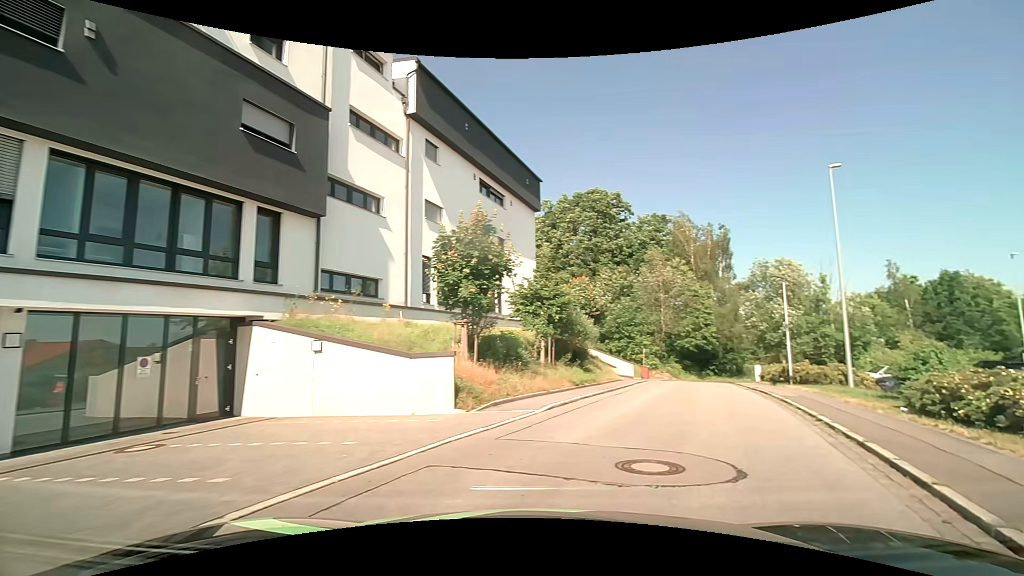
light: Day
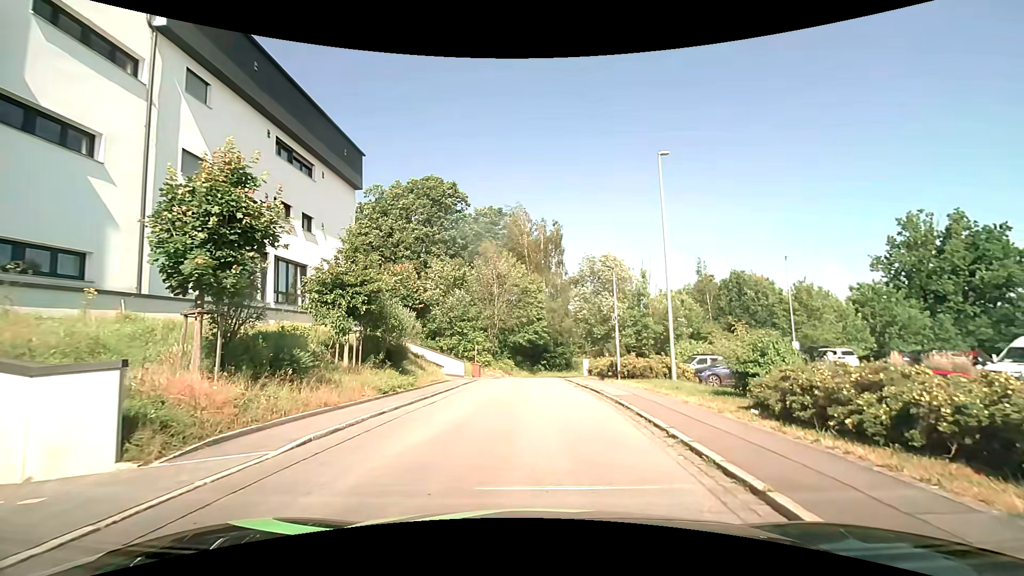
(+0.5, +4.0) m; +13°
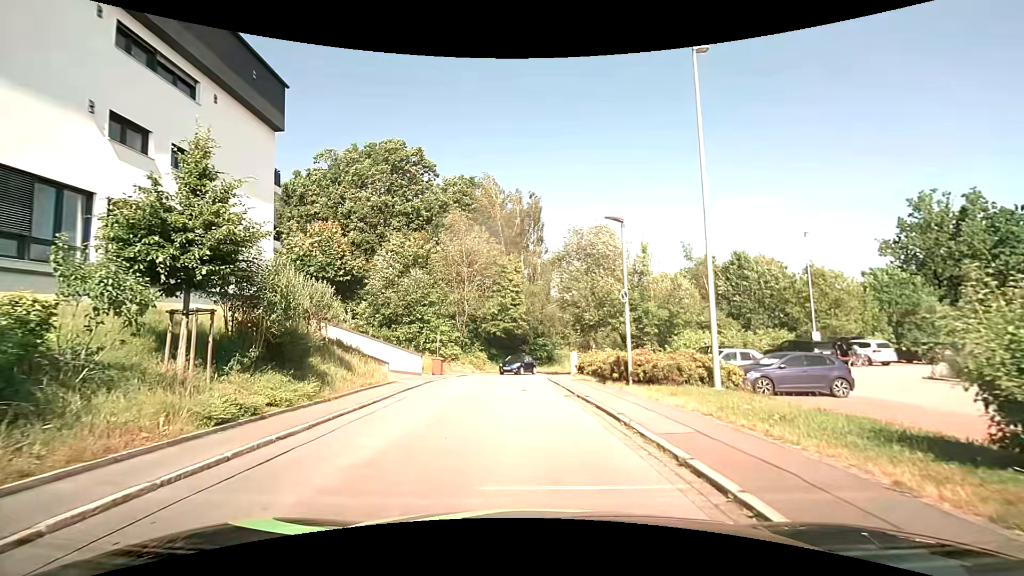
(+0.3, +7.7) m; +3°
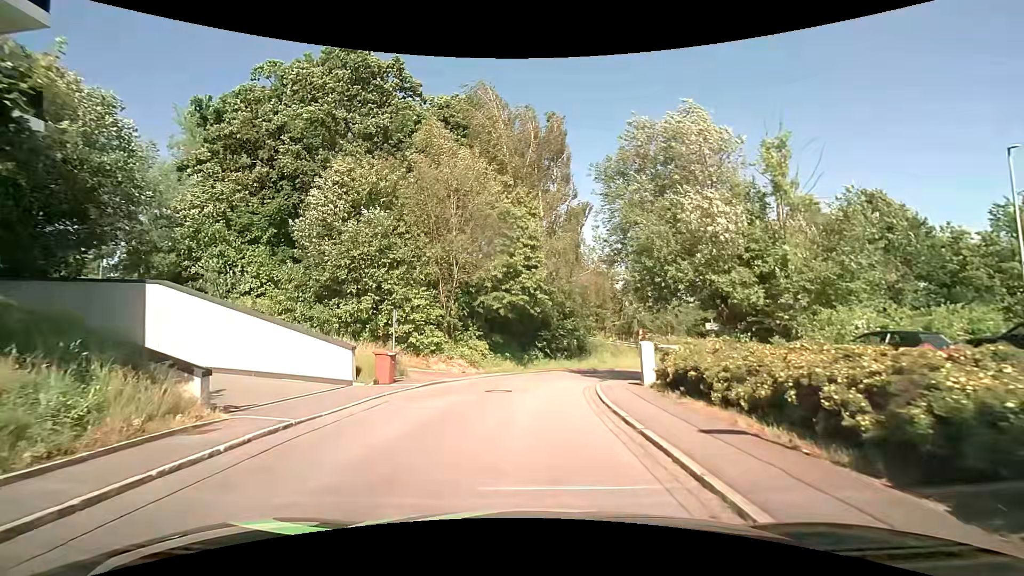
(-0.3, +14.6) m; -3°
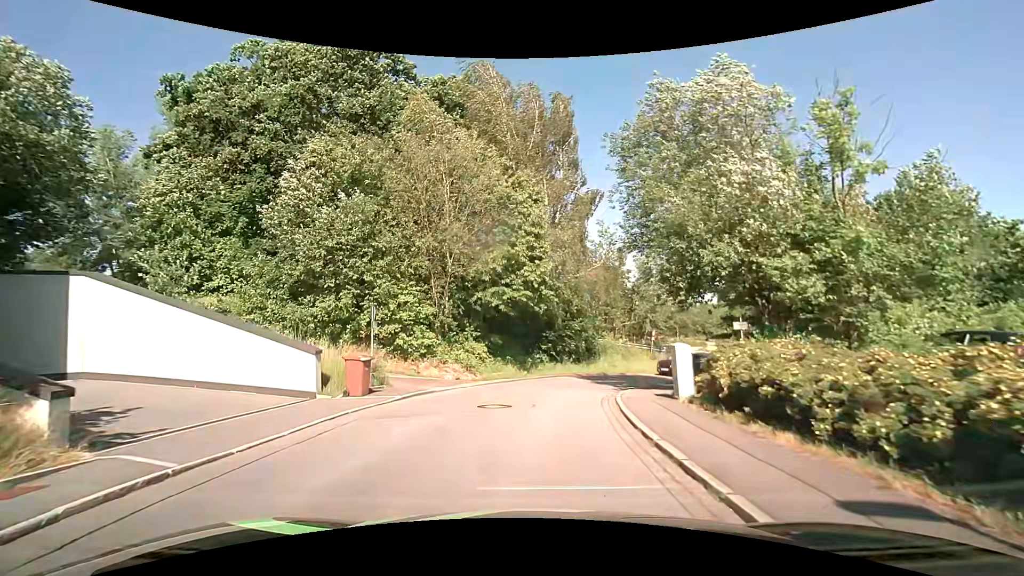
(0.0, +3.0) m; +1°
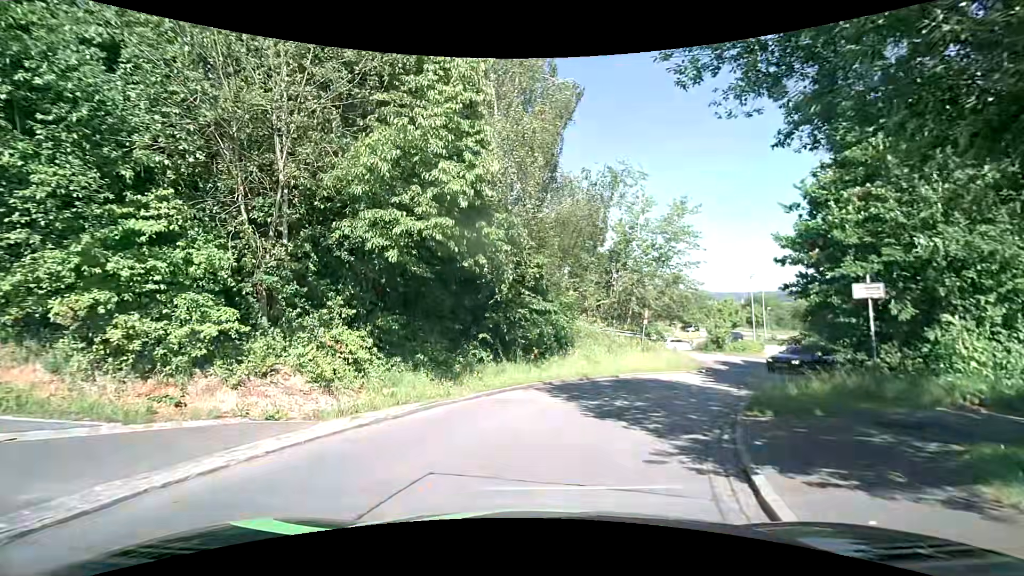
(+0.3, +11.3) m; +4°
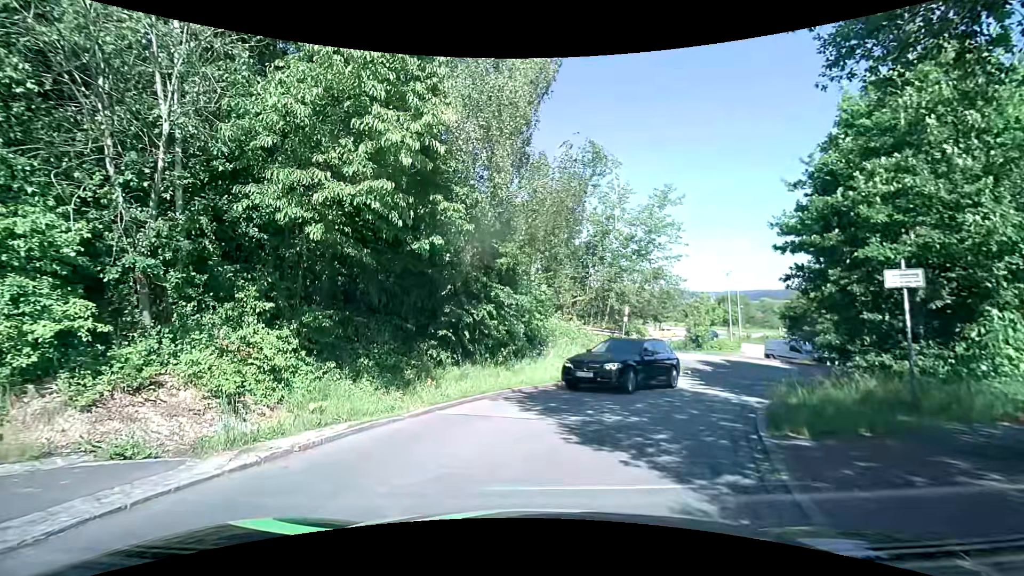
(+0.1, +2.1) m; +2°
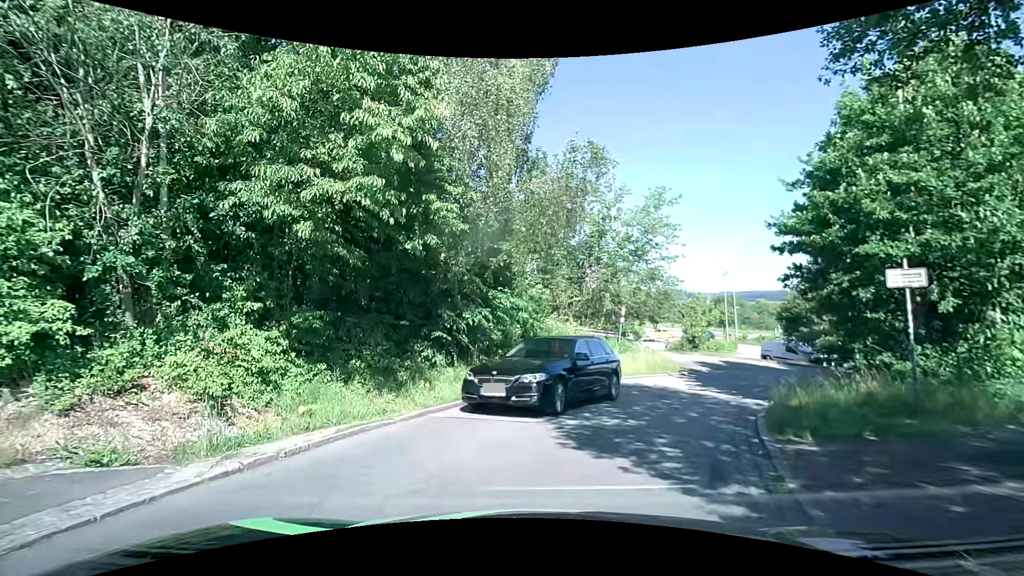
(0.0, +0.2) m; 0°
